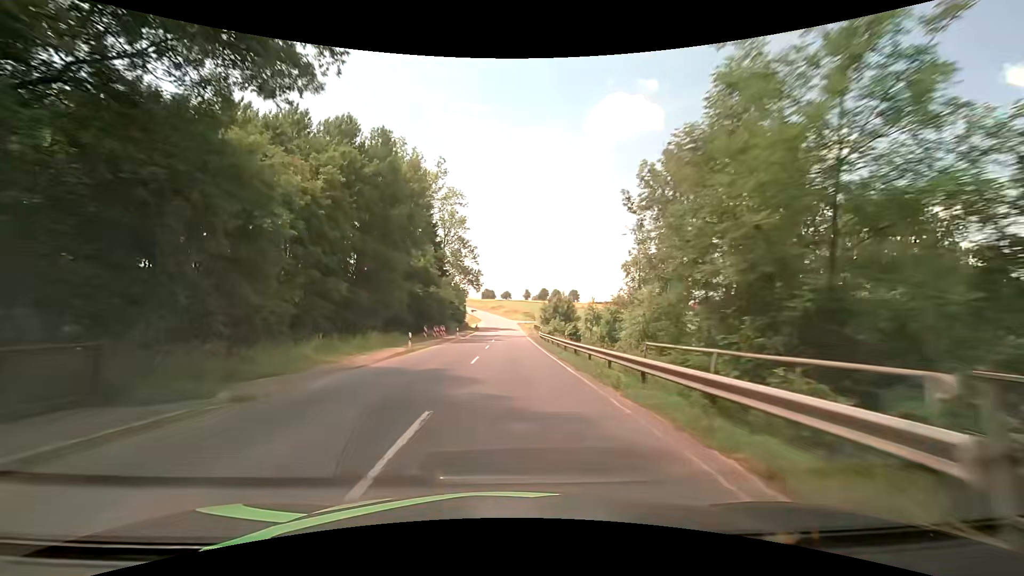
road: secondary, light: Day
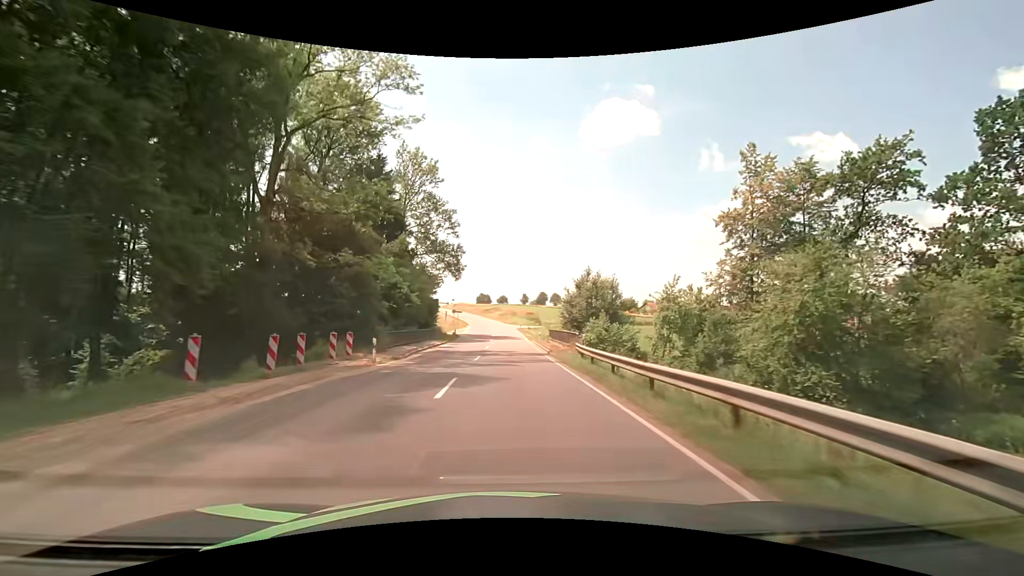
(0.0, +33.0) m; 0°
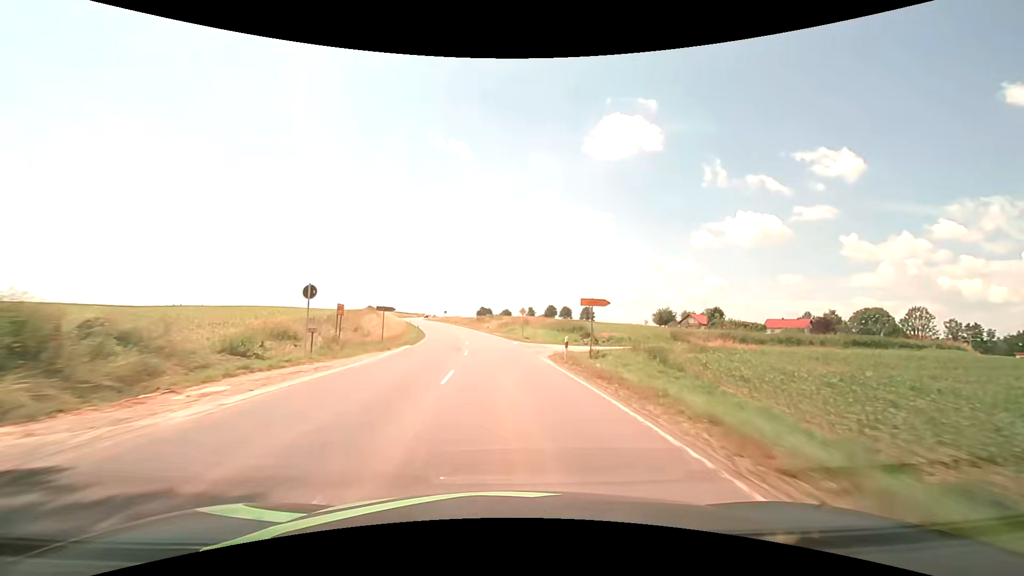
(-0.1, +58.6) m; 0°
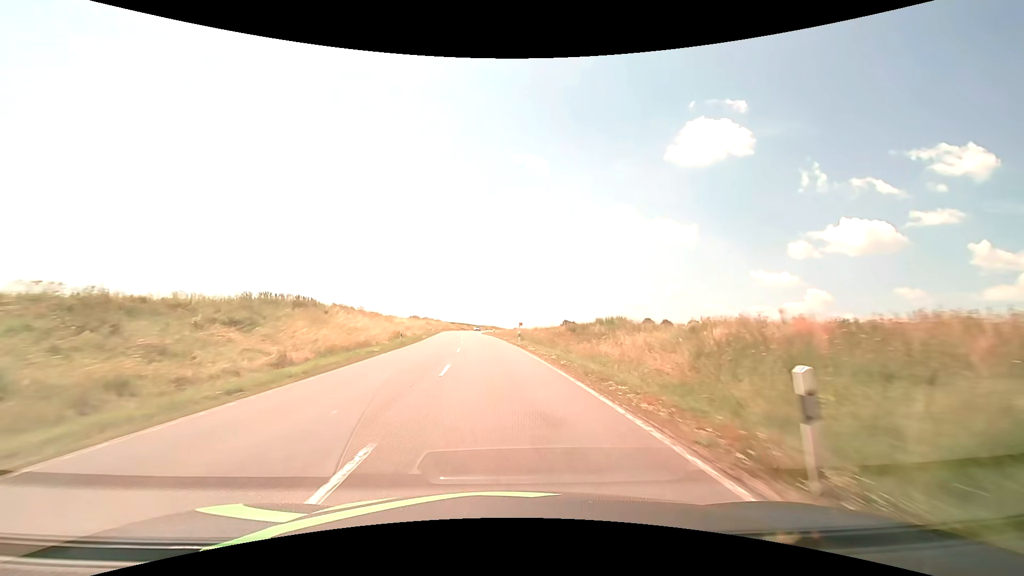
(-4.2, +59.8) m; -9°
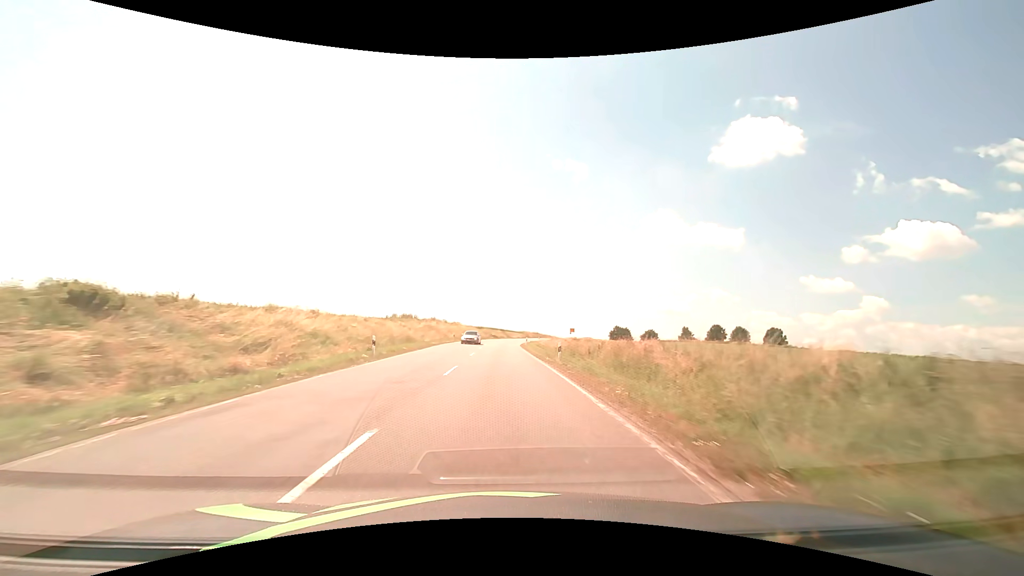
(-2.6, +48.8) m; -5°
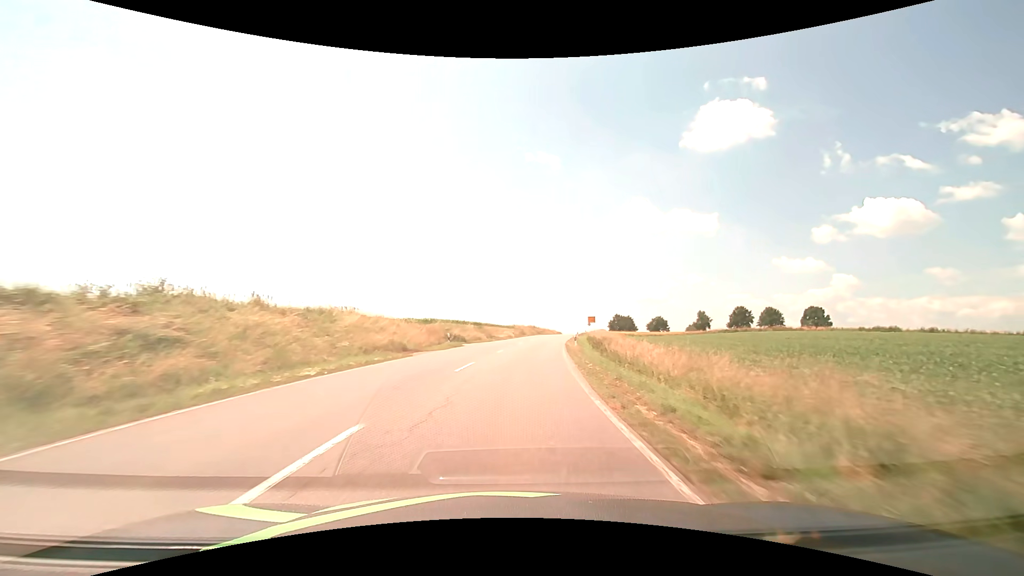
(0.0, +61.7) m; +2°
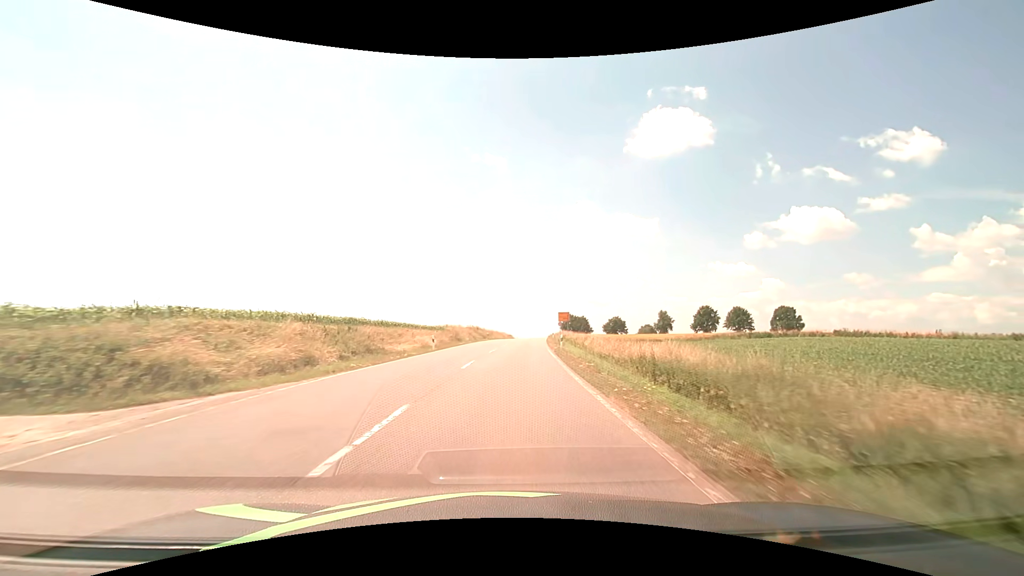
(+2.1, +35.0) m; +6°
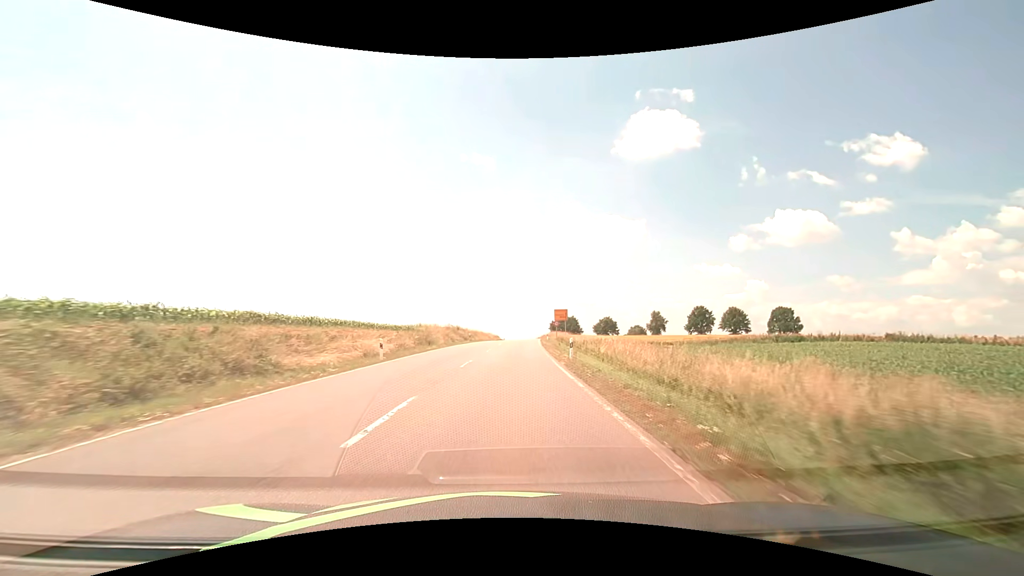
(+0.1, +11.3) m; +2°
(0, +10) (0, +20) (+1, +30) (+1, +40) (+2, +50) (+2, +60) (+3, +70) (+3, +80) (+4, +90) (+4, +100) m
